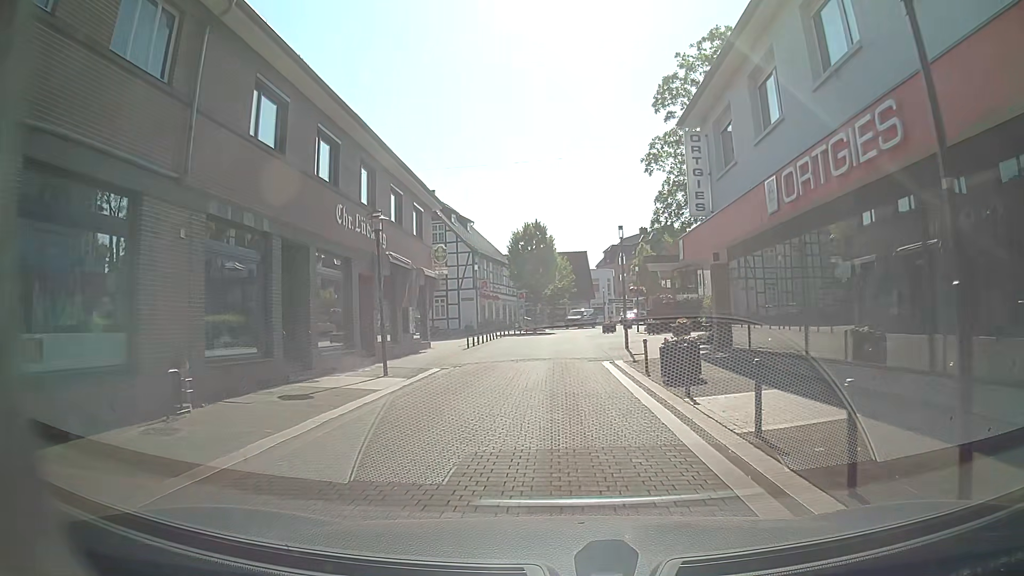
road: residential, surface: paving_stones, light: Day
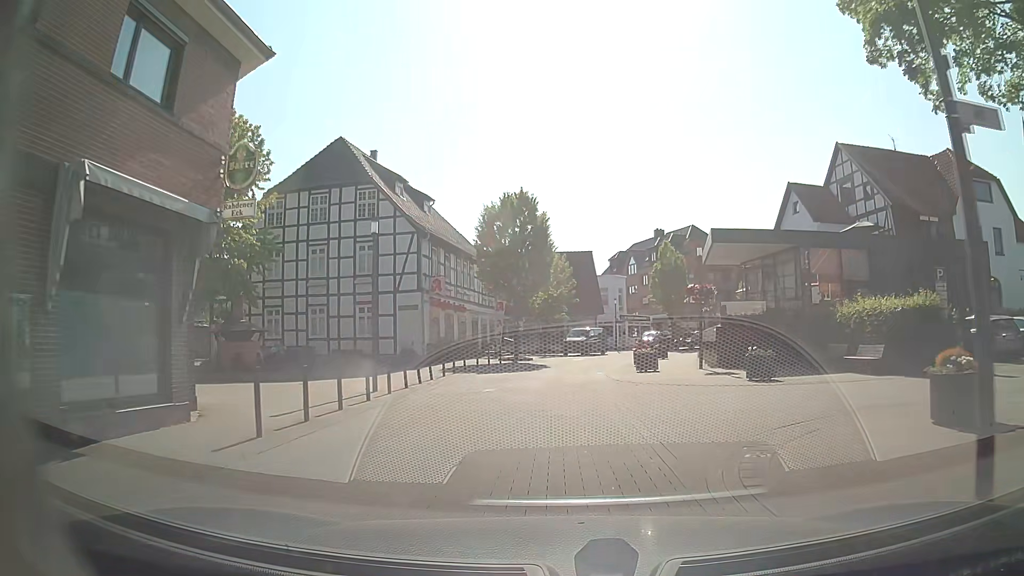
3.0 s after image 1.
(0.0, +21.4) m; 0°
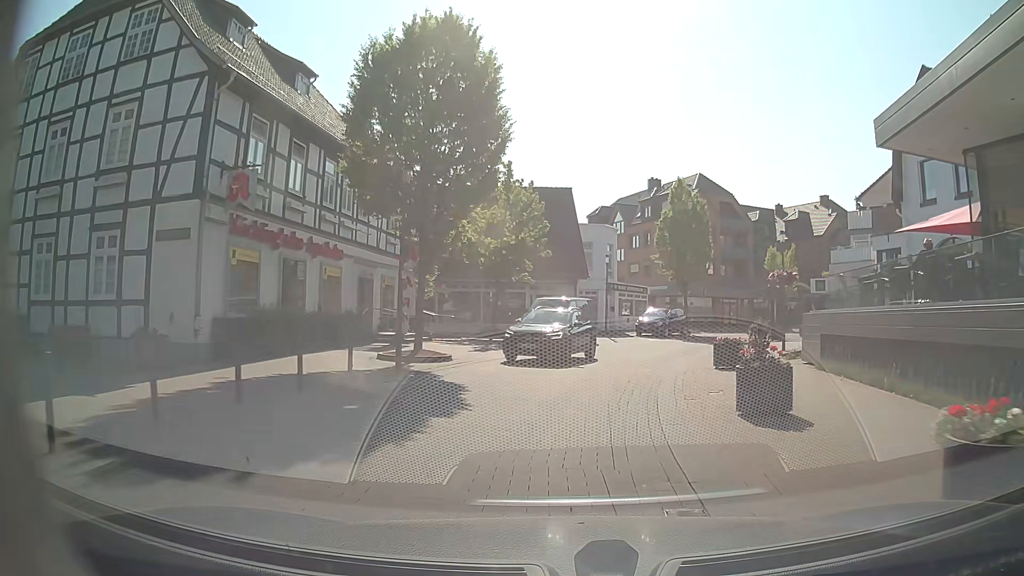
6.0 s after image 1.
(+0.6, +20.9) m; +3°
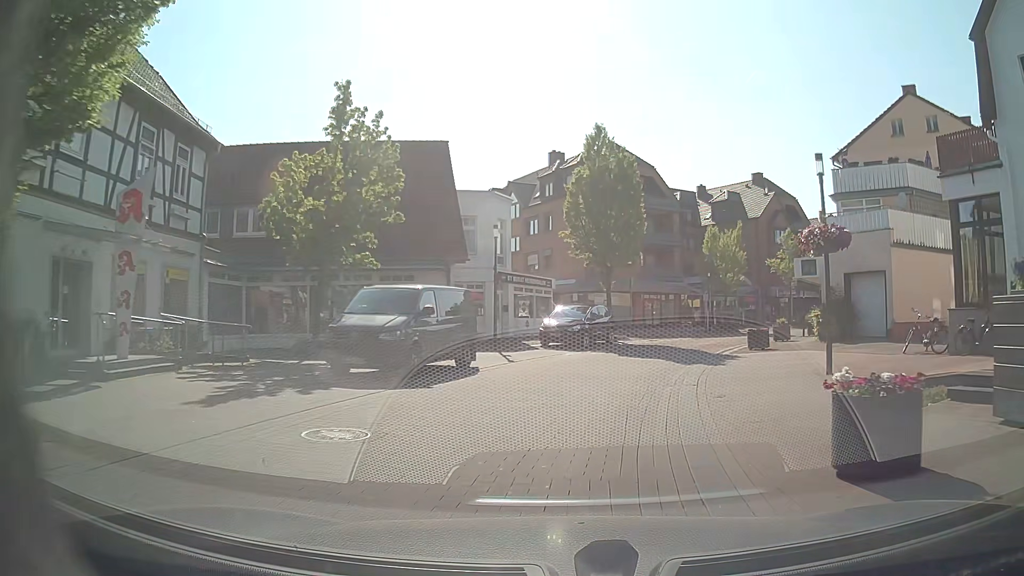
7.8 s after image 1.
(+0.9, +12.8) m; +9°
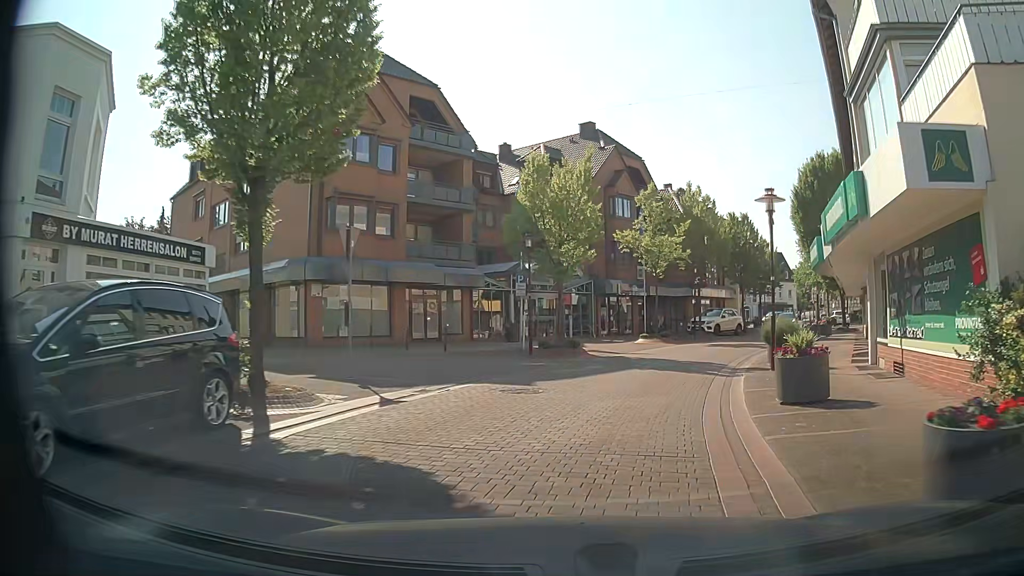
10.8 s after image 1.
(+3.2, +21.0) m; +18°
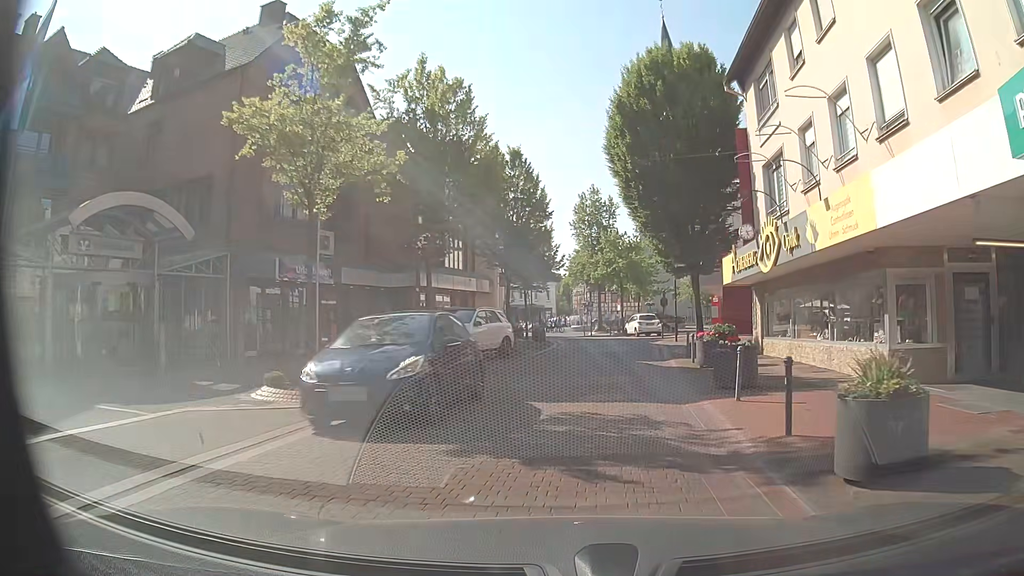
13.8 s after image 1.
(+3.9, +20.6) m; +22°
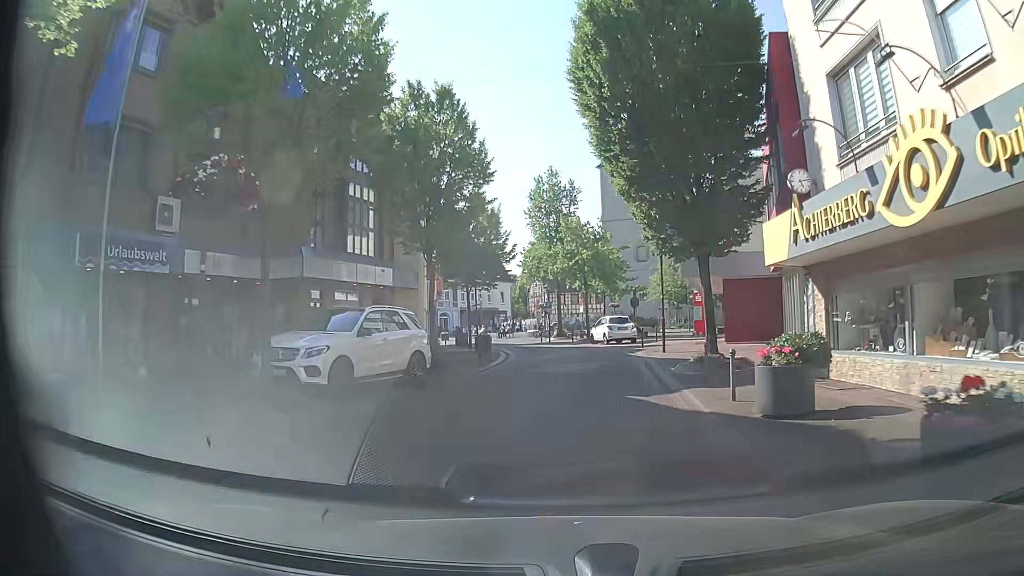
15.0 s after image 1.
(+0.3, +8.5) m; +5°
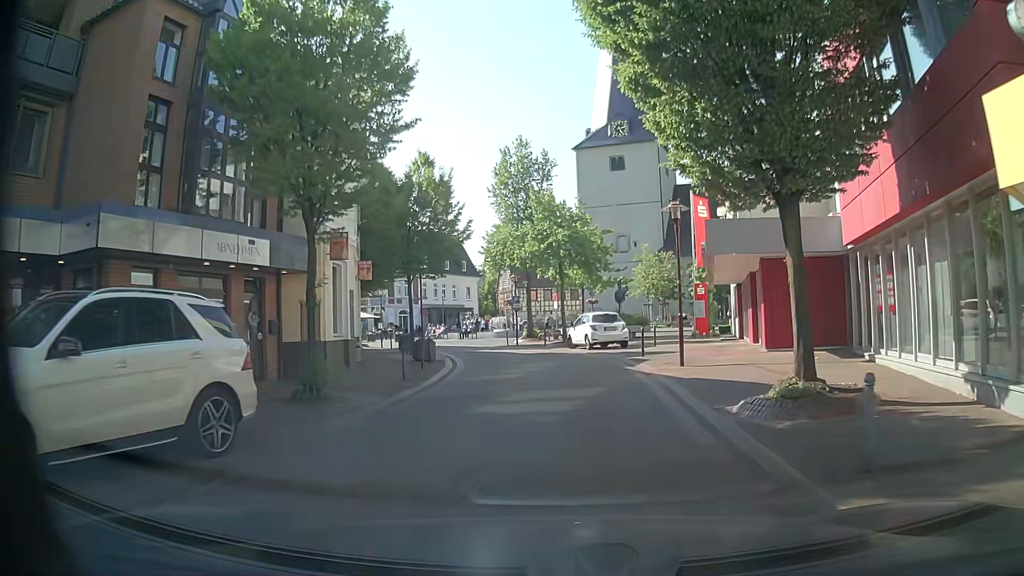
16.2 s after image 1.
(-0.1, +8.4) m; 0°
